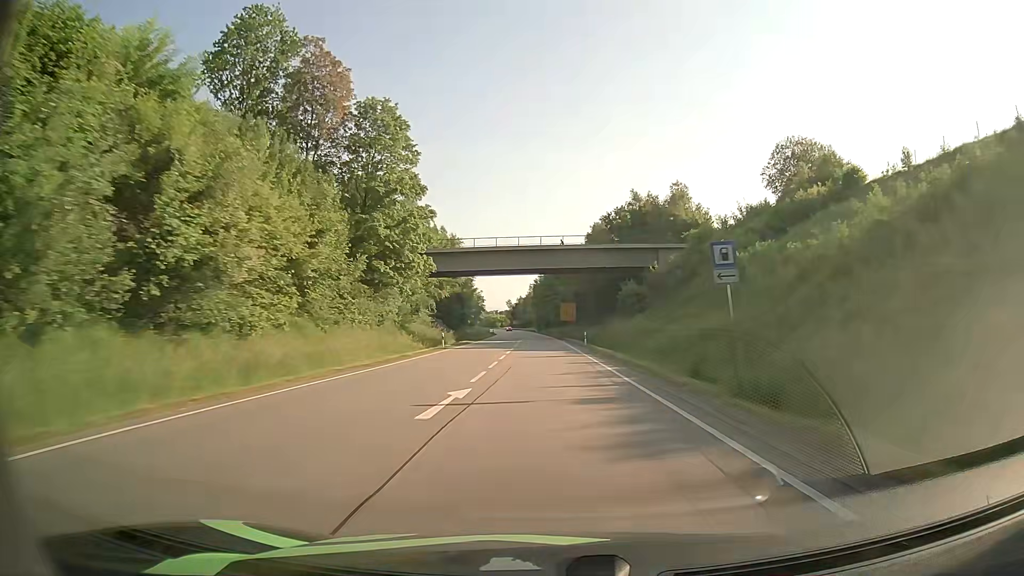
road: primary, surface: asphalt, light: Day
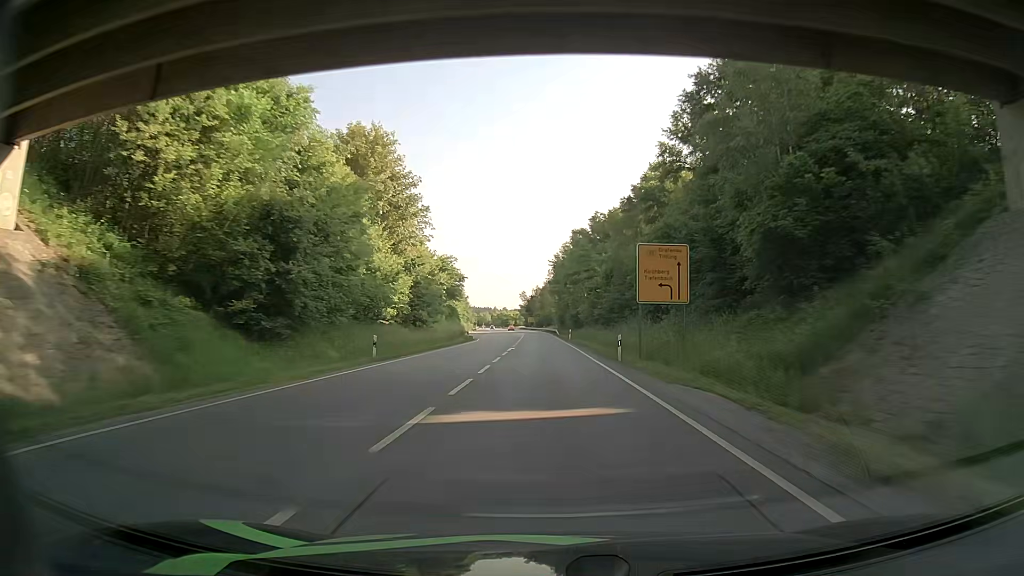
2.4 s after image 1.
(-1.2, +69.6) m; -2°
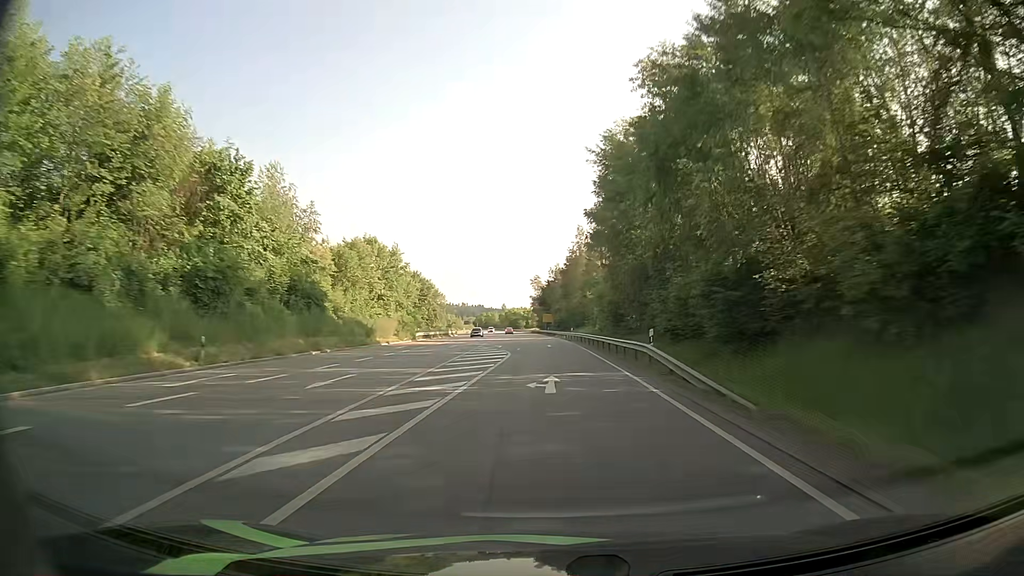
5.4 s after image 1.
(-1.5, +87.1) m; -2°
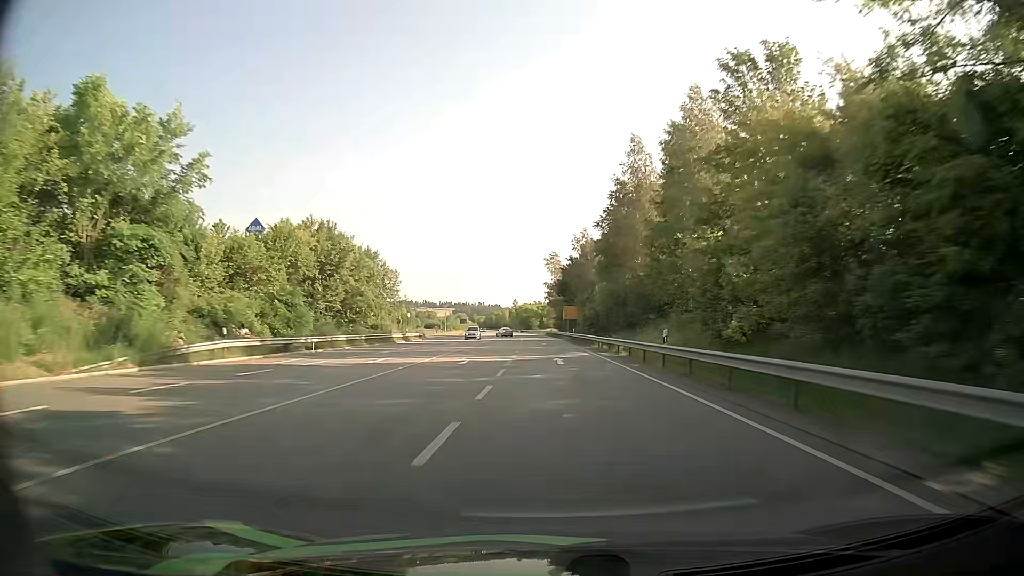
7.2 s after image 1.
(-0.8, +52.2) m; -2°
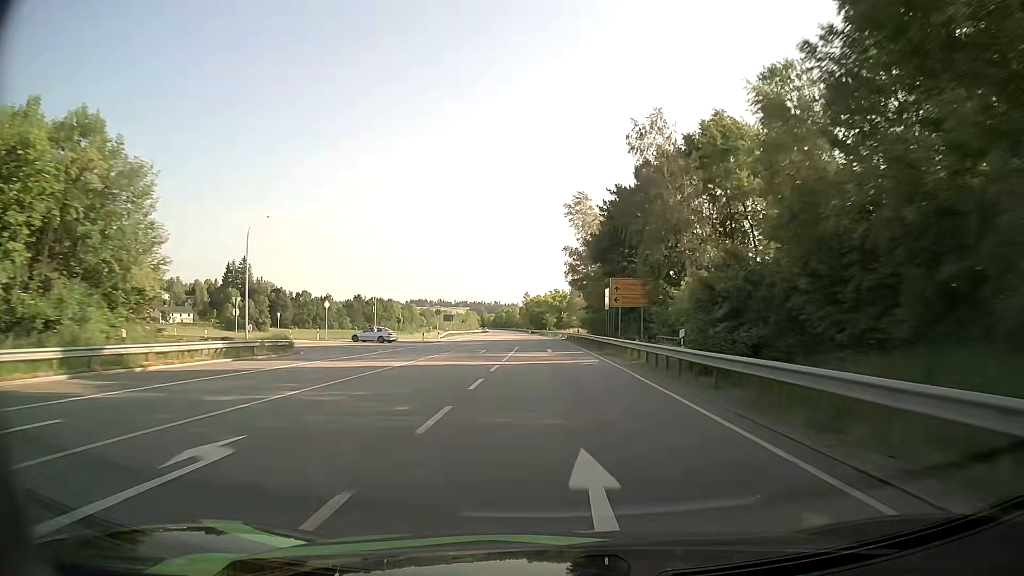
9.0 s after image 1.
(-0.6, +52.2) m; -1°
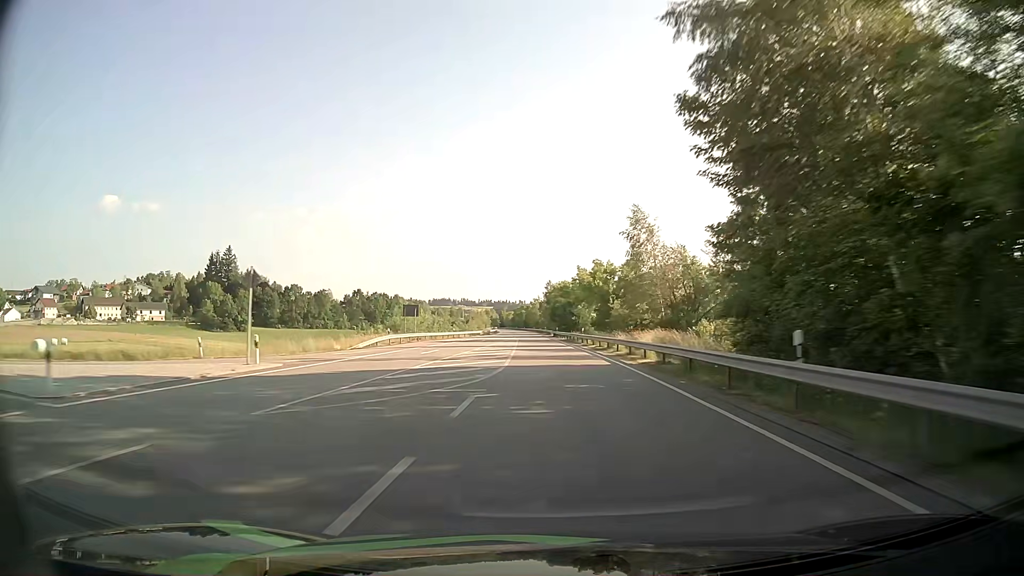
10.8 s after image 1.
(-0.9, +52.2) m; -2°
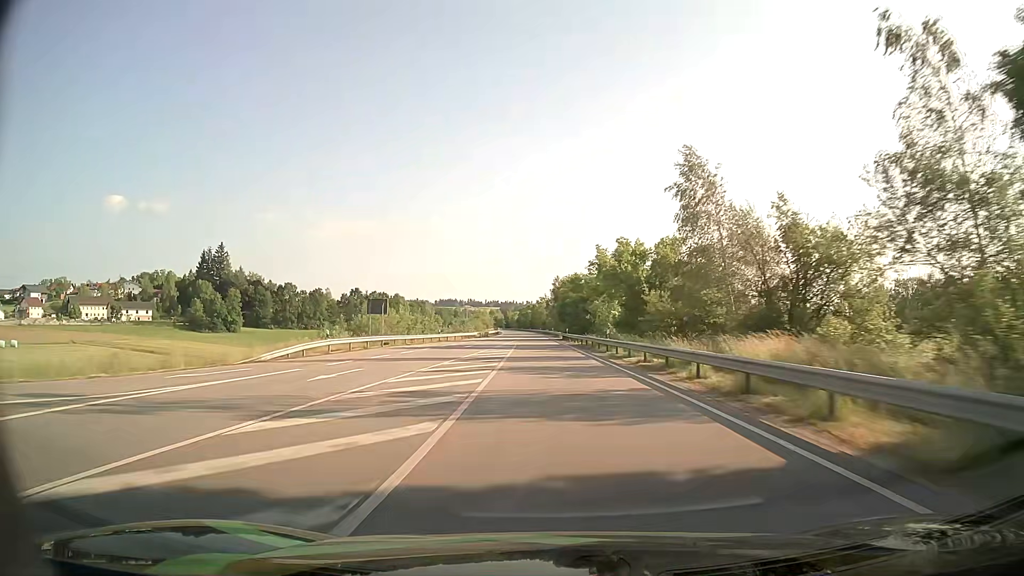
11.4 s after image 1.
(-0.1, +17.4) m; -1°
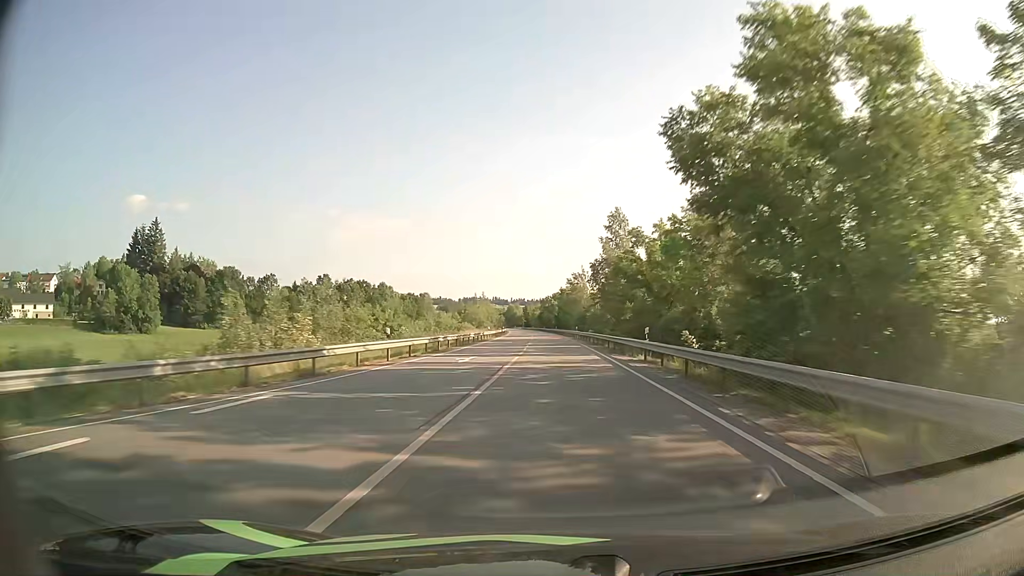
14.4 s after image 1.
(-2.2, +87.1) m; -2°
(0, +10) (0, +20) (0, +30) (0, +40) (0, +50) (0, +60) (0, +70) (-1, +80) (-1, +90) (-1, +100) m
